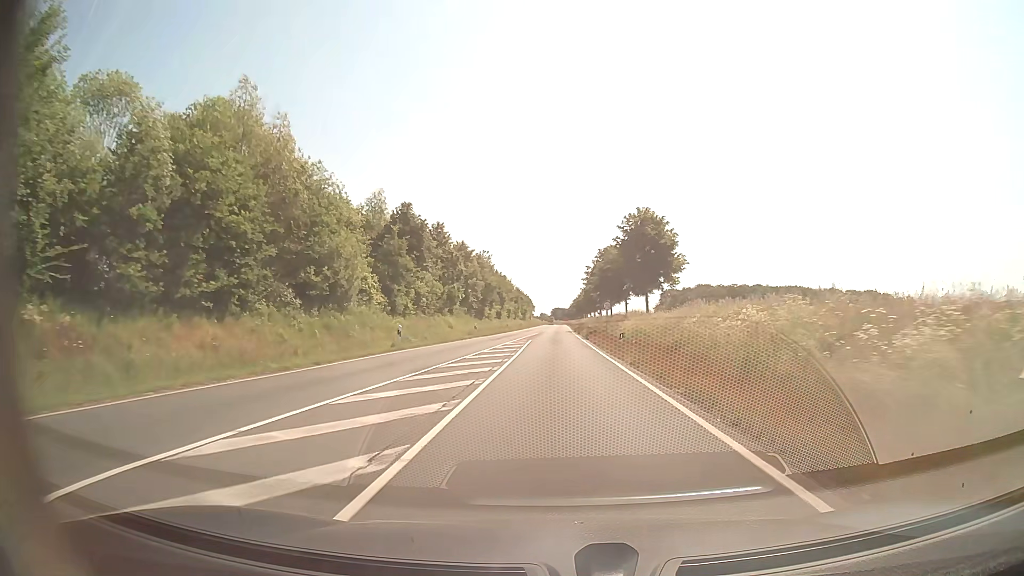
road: secondary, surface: asphalt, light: Day
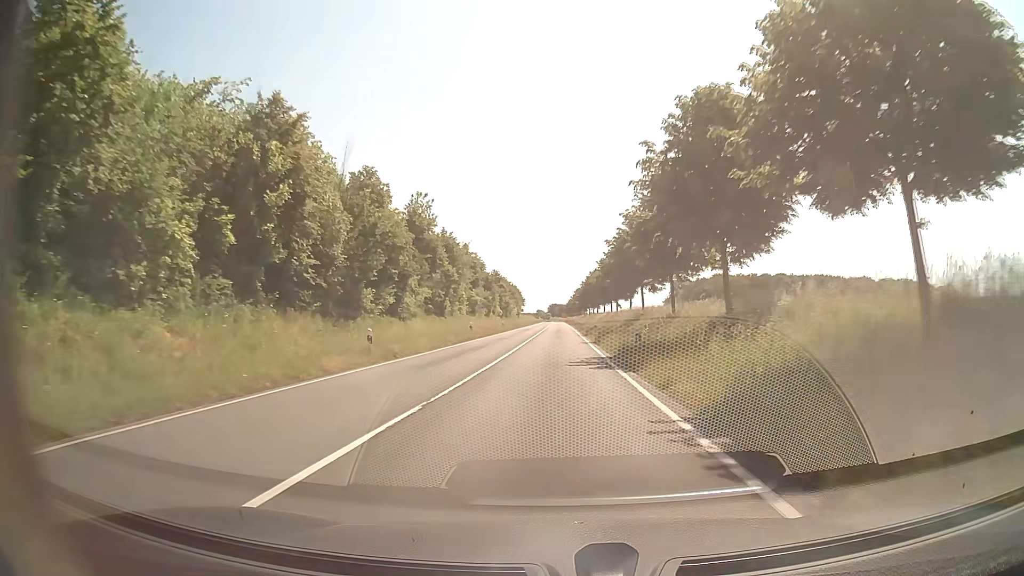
(+0.3, +58.3) m; 0°
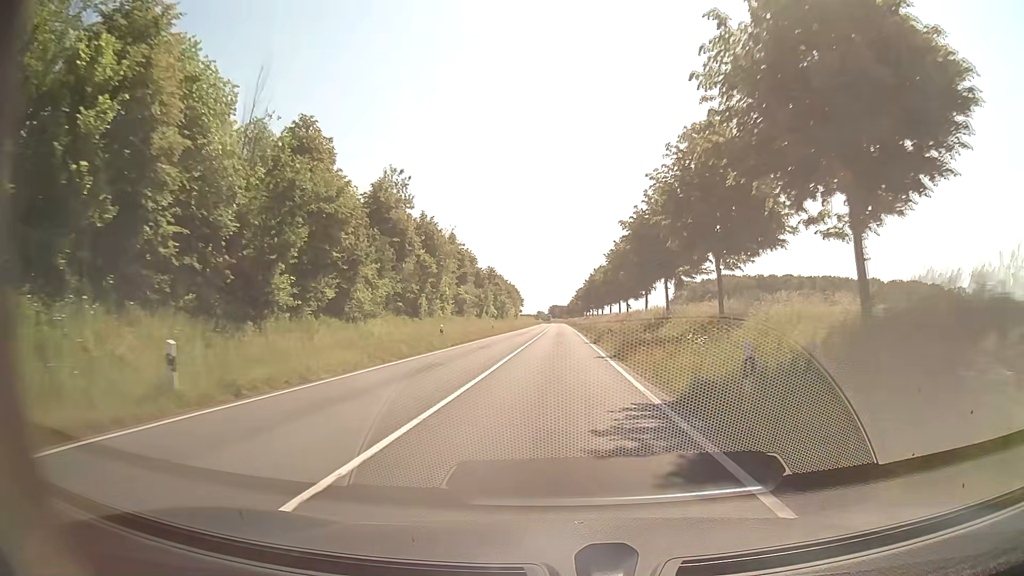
(0.0, +12.0) m; 0°
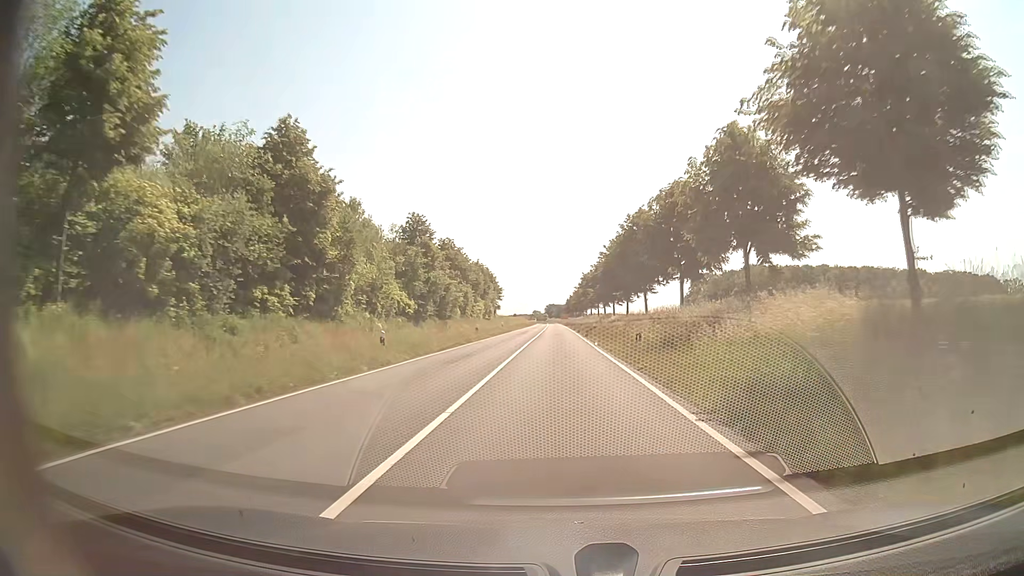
(+0.1, +61.9) m; 0°
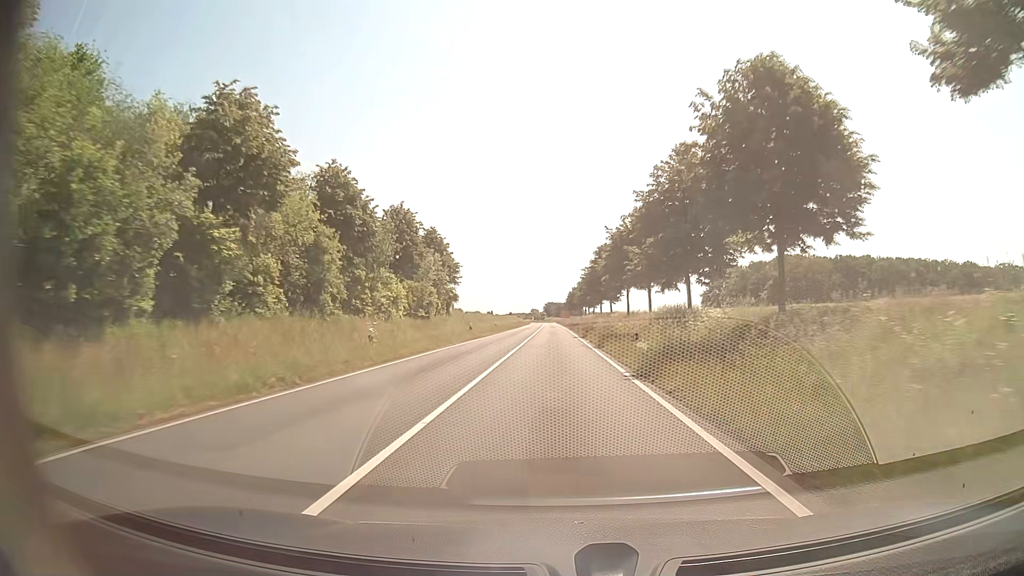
(+0.1, +51.0) m; 0°
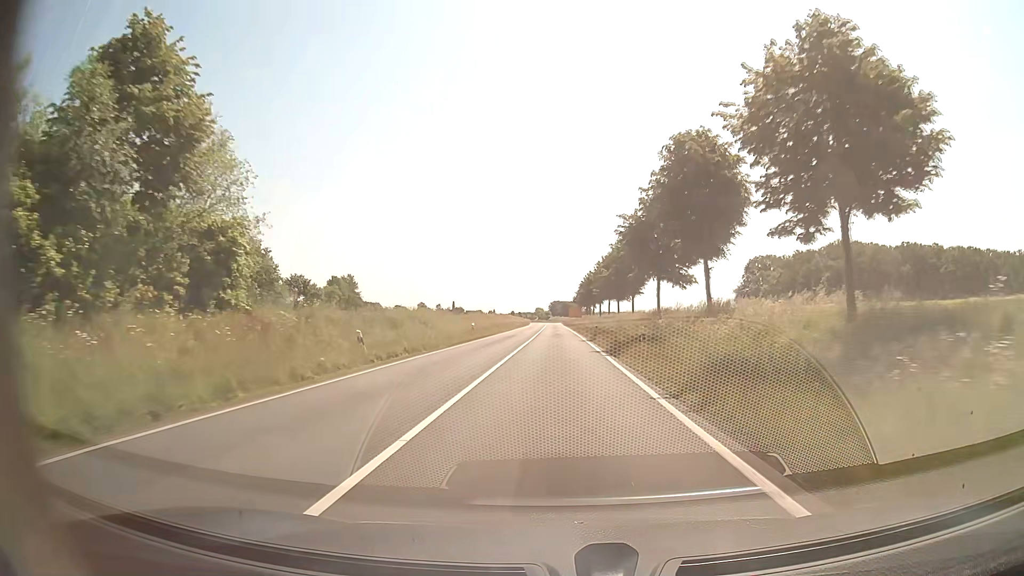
(-0.2, +51.1) m; 0°
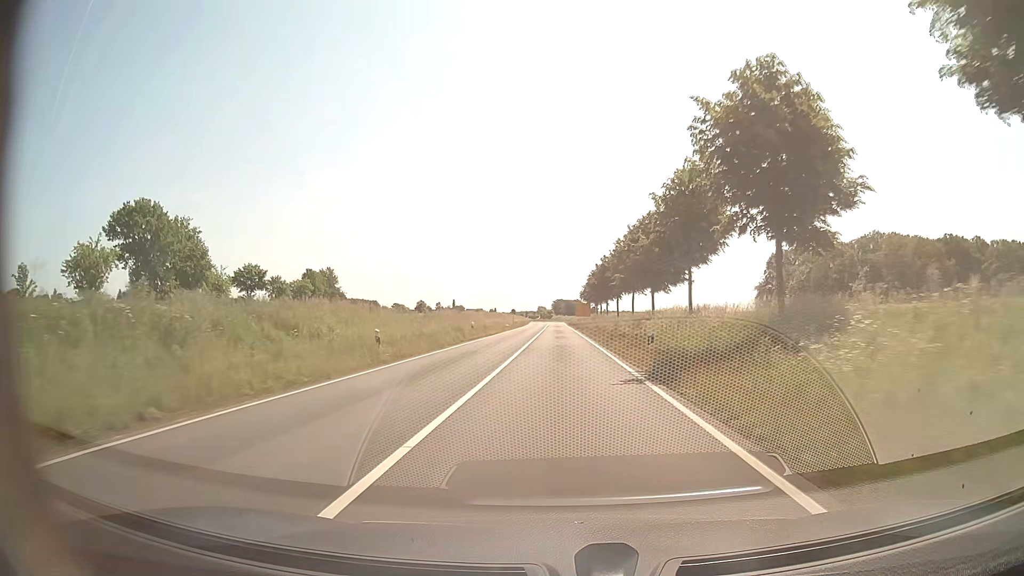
(-0.1, +25.4) m; 0°
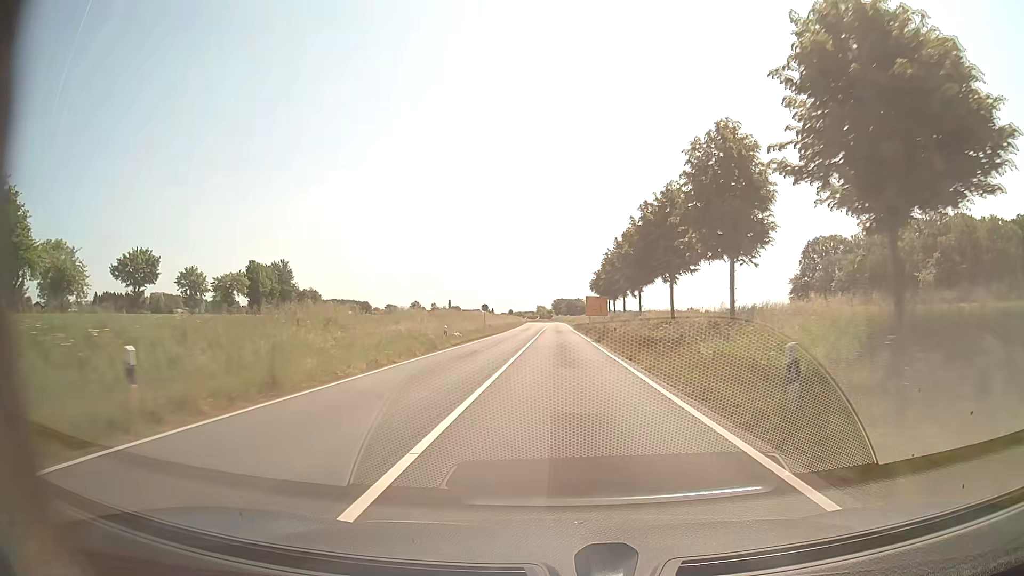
(0.0, +37.6) m; 0°
(0, +10) (0, +20) (0, +30) (0, +40) (0, +50) (0, +60) (0, +70) (0, +80) (0, +90) (0, +100) m
